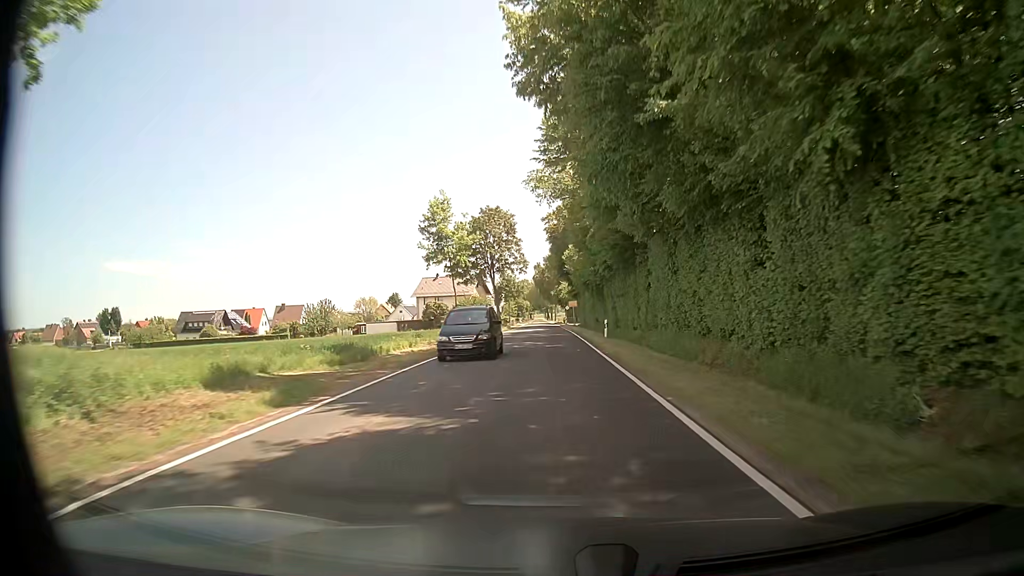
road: tertiary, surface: asphalt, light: Day
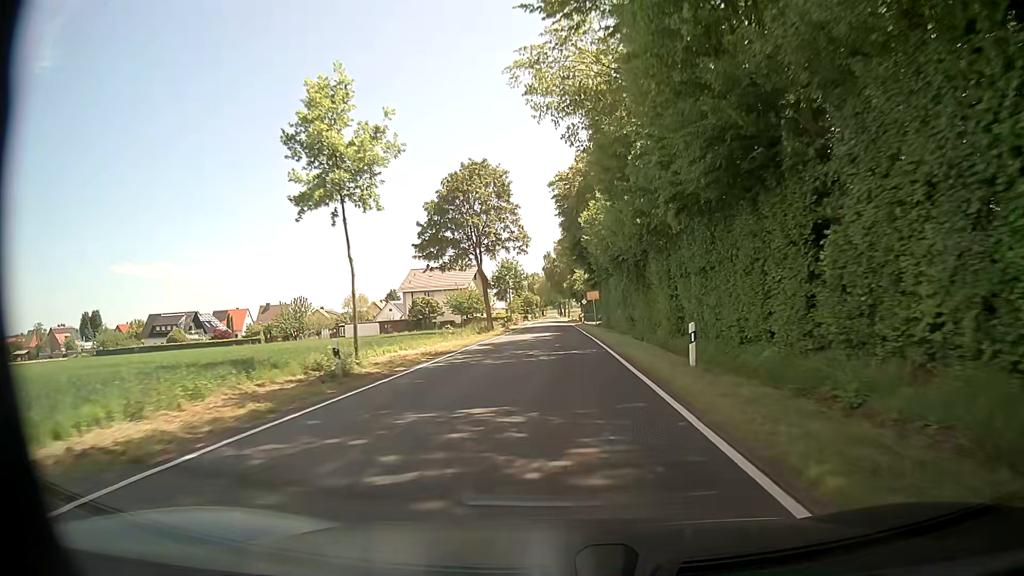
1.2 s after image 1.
(-0.1, +21.6) m; -1°
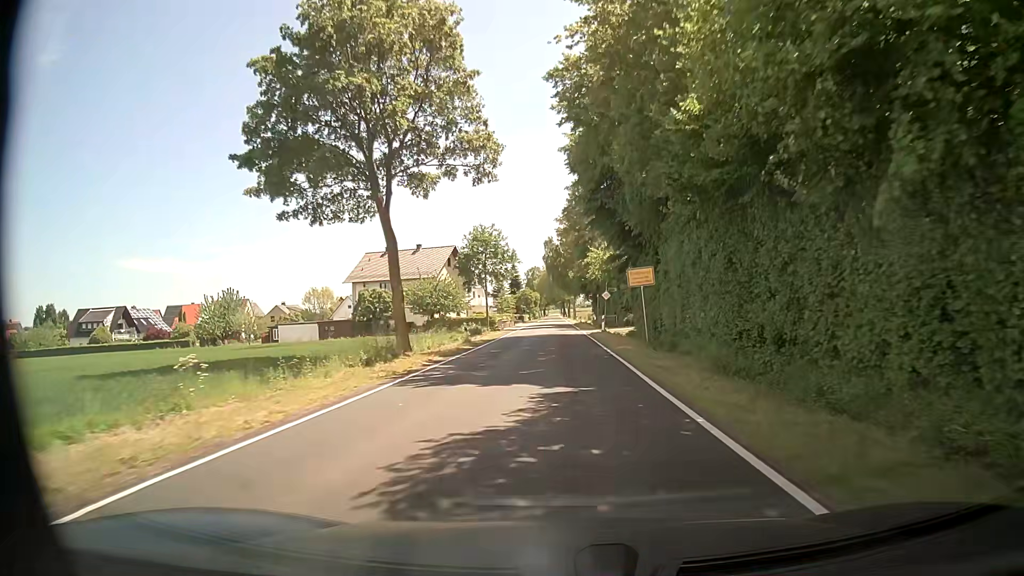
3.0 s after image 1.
(-0.2, +29.7) m; -1°
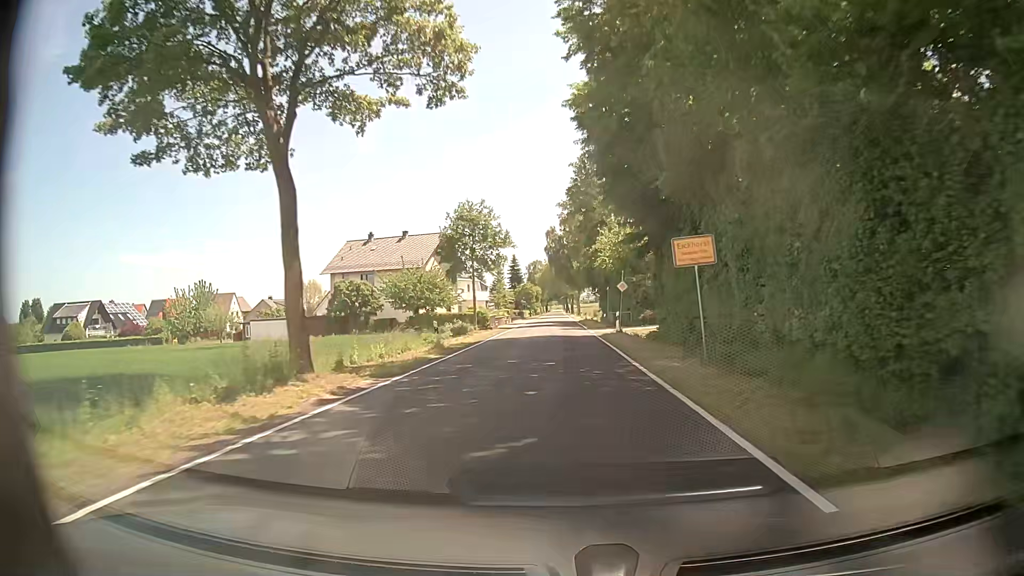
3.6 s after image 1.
(0.0, +9.2) m; 0°
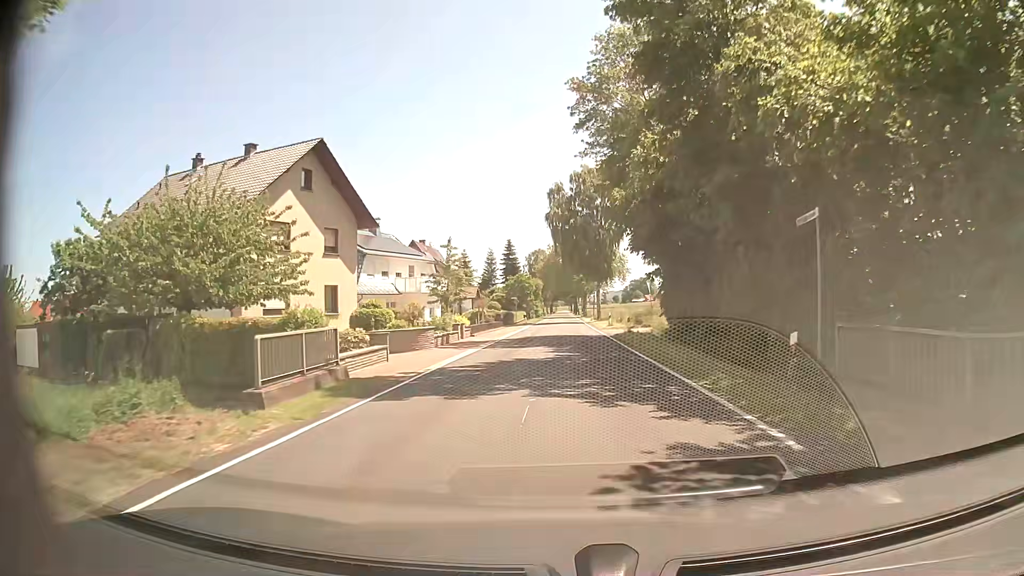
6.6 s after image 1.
(-0.1, +40.8) m; 0°
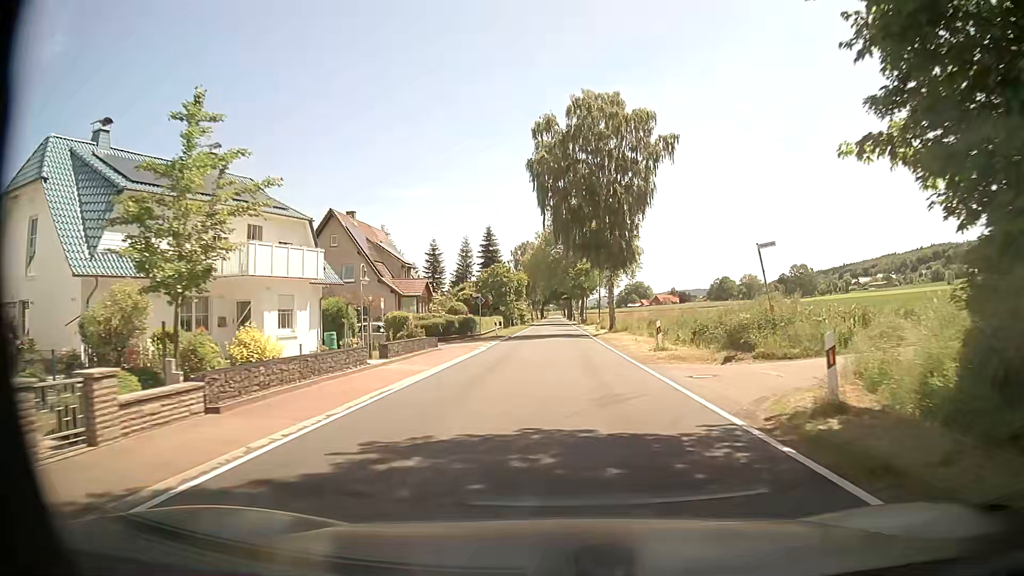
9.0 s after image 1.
(+0.2, +28.2) m; +1°
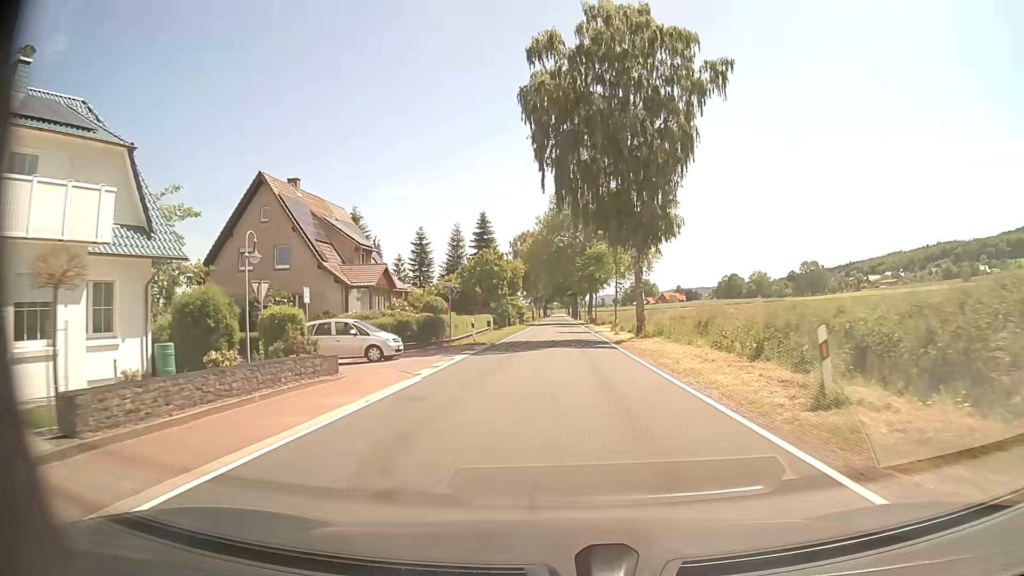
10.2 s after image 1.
(-0.2, +14.6) m; -1°
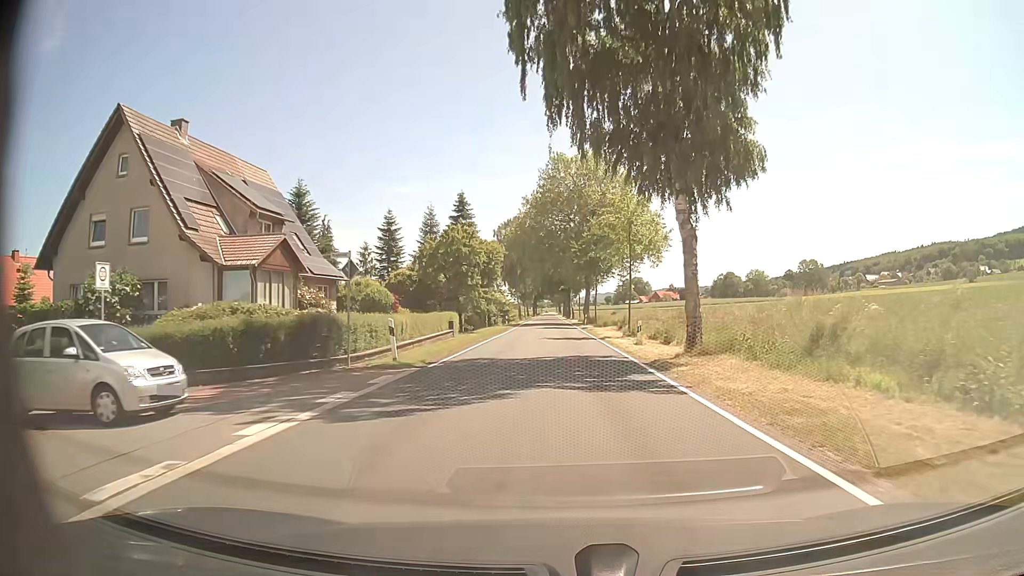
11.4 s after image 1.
(+0.1, +15.0) m; +1°
(0, +10) (0, +20) (0, +30) (0, +40) (-1, +50) (-1, +60) (-1, +70) (-1, +80) (-1, +90) (-1, +100) m
